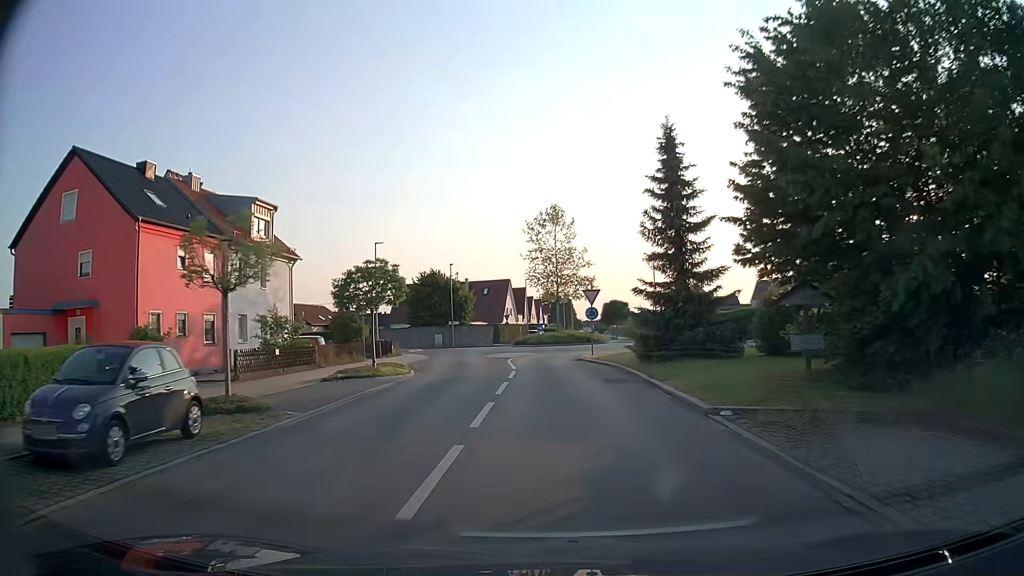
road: tertiary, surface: asphalt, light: Day
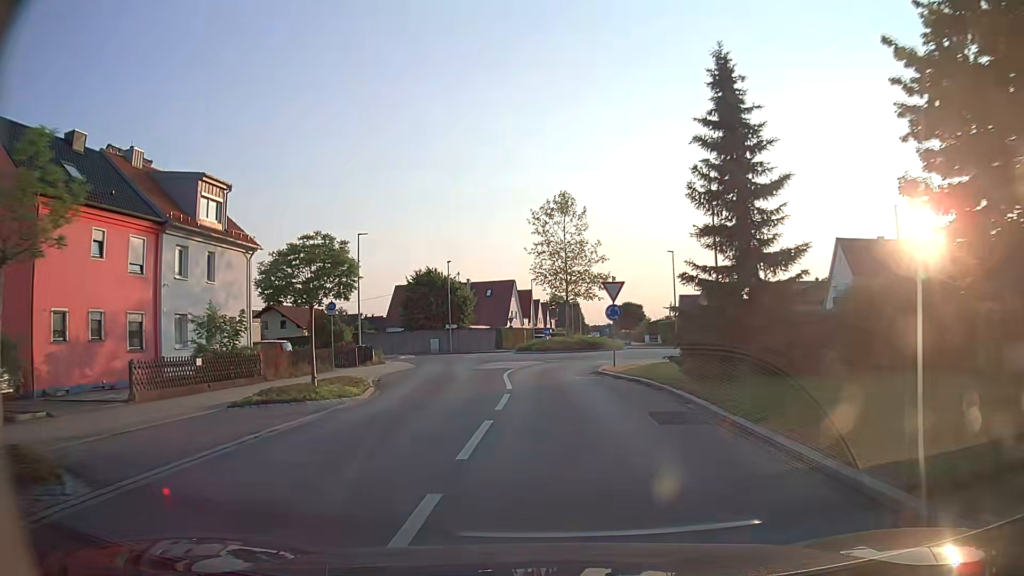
(0.0, +6.9) m; 0°
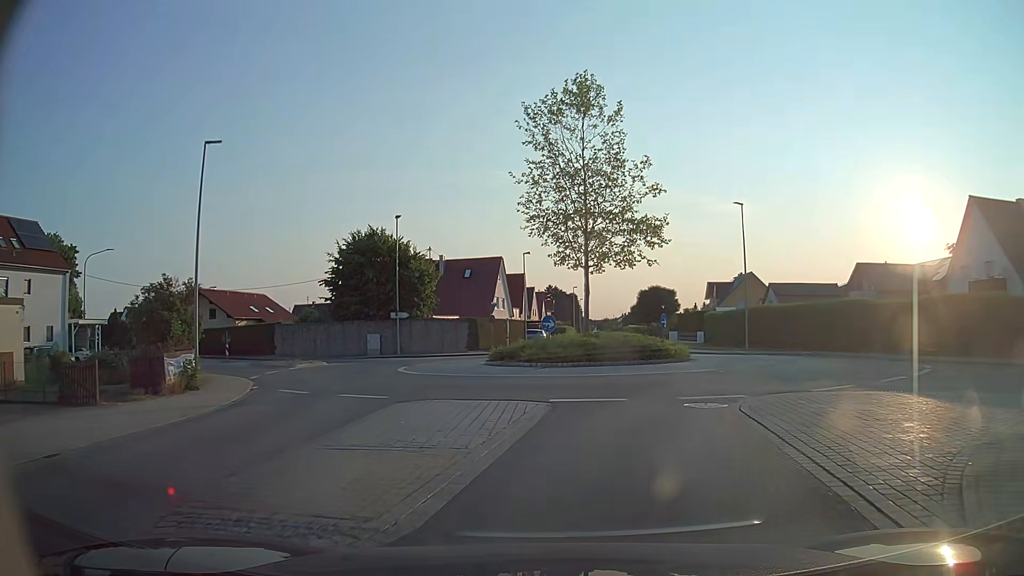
(-0.4, +22.3) m; 0°
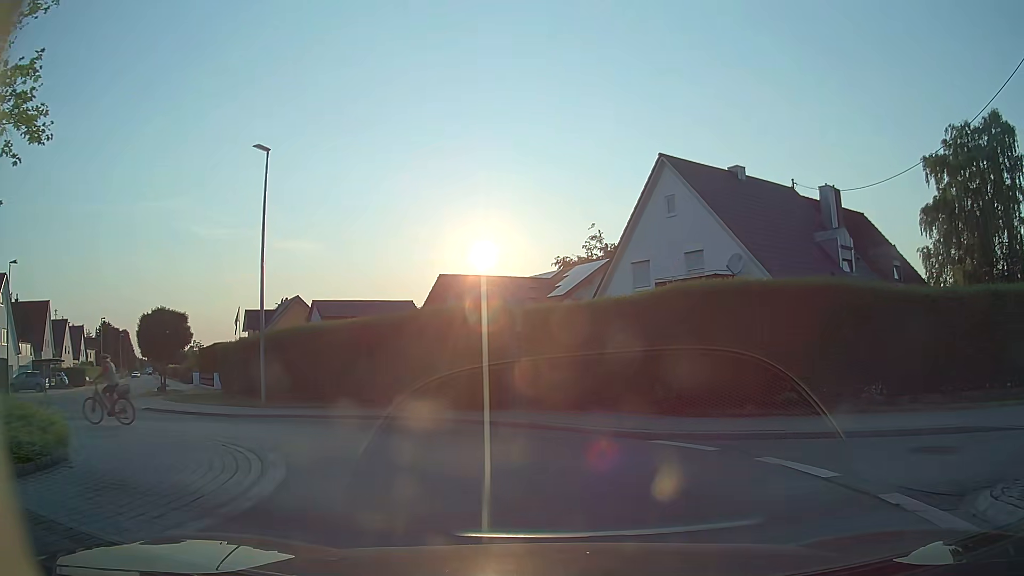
(+5.4, +16.7) m; +39°
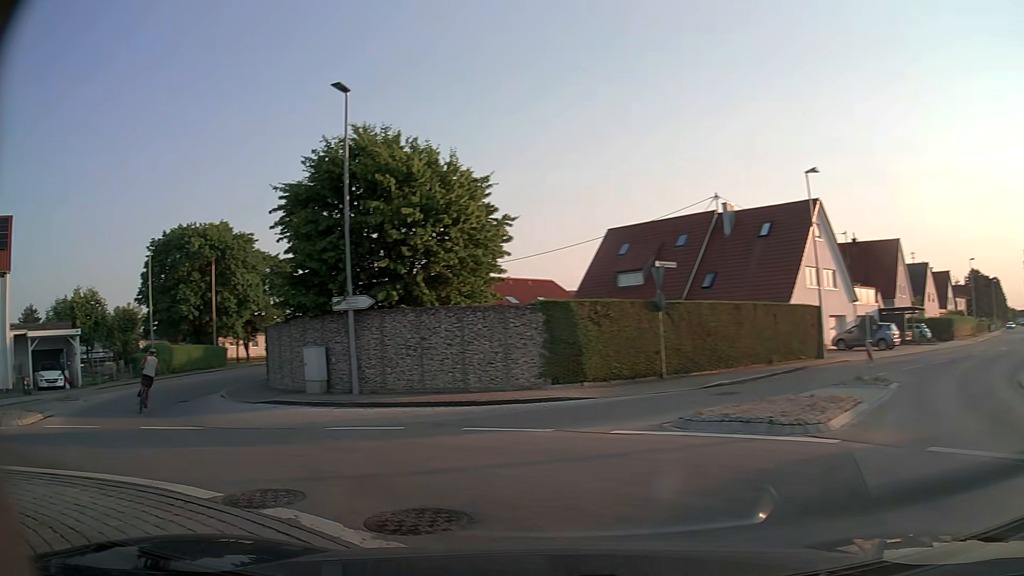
(-7.7, +12.9) m; -75°
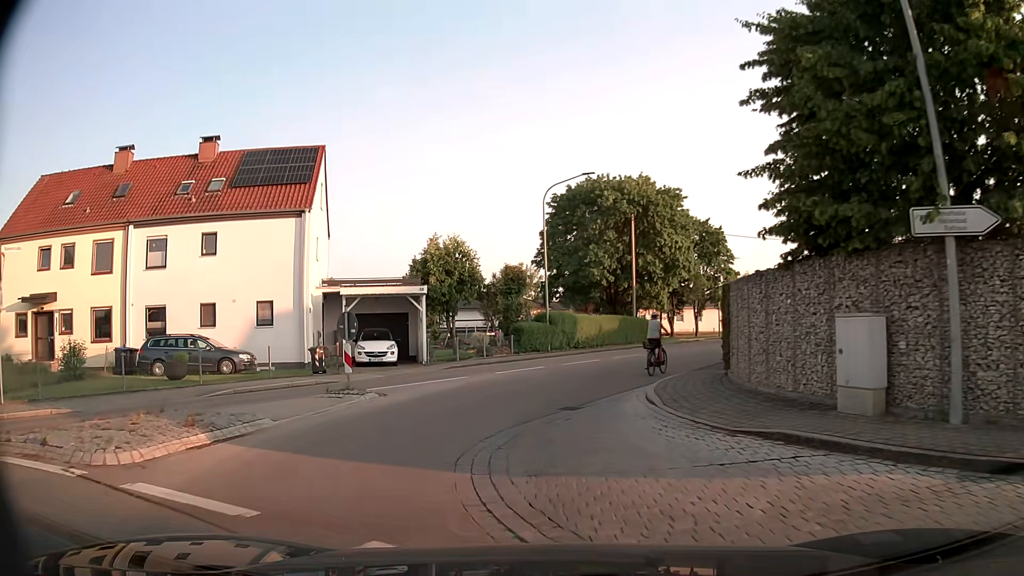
(-4.5, +9.8) m; -37°
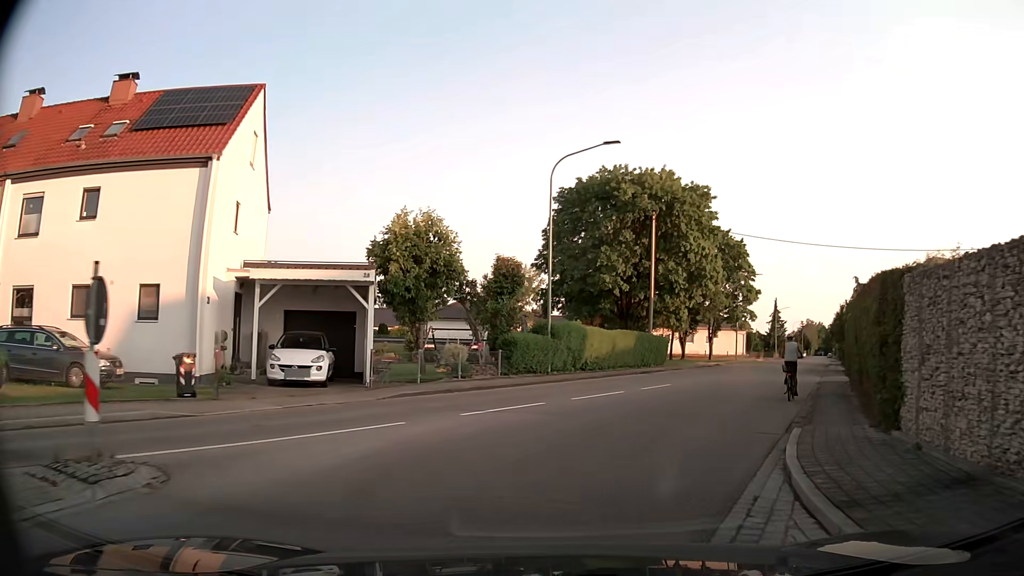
(-0.2, +8.9) m; 0°
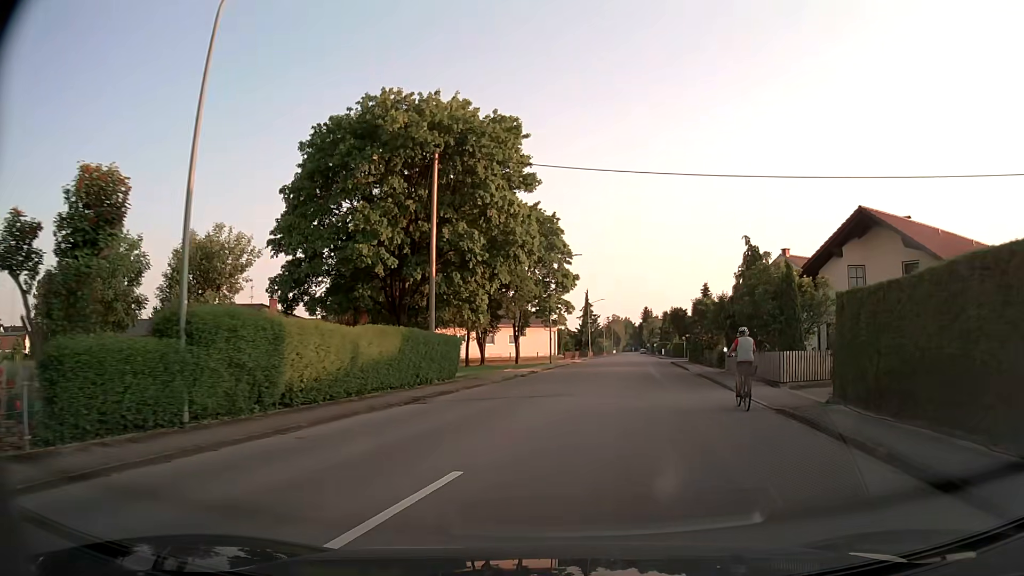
(+2.6, +16.0) m; +16°
(+1, +10) (+1, +20) (+2, +30) (+4, +40) (+5, +50) (+7, +60) (+8, +69) (+10, +79) (+12, +89) (+13, +99) m
